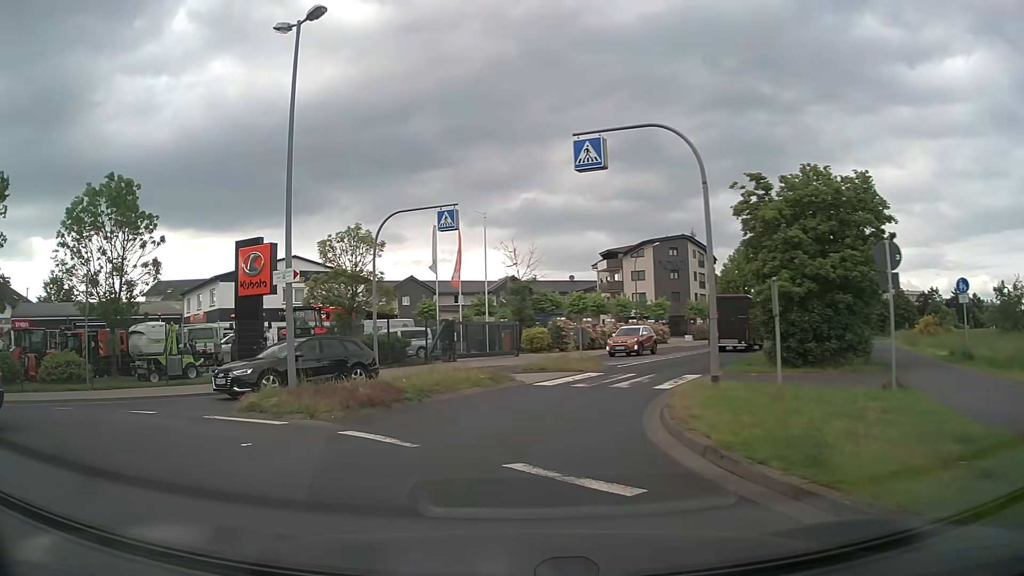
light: Day
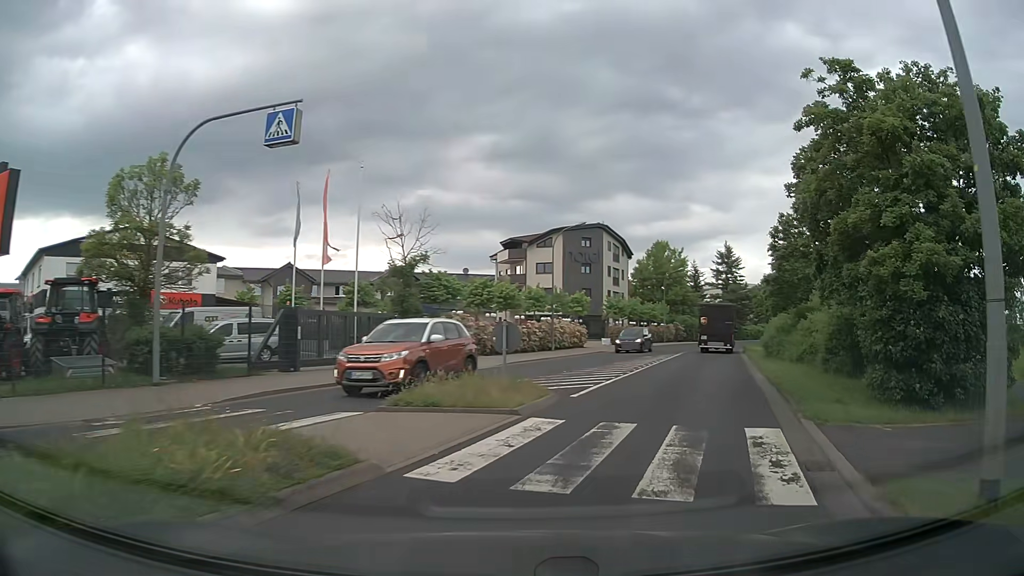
(+0.1, +11.2) m; +10°
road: tertiary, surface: asphalt
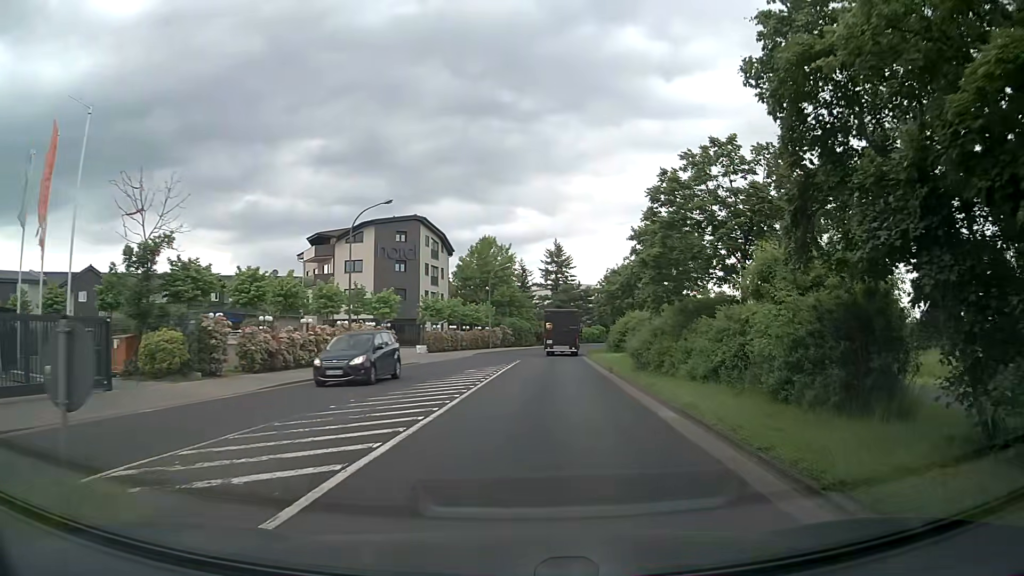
(+1.3, +8.7) m; +15°
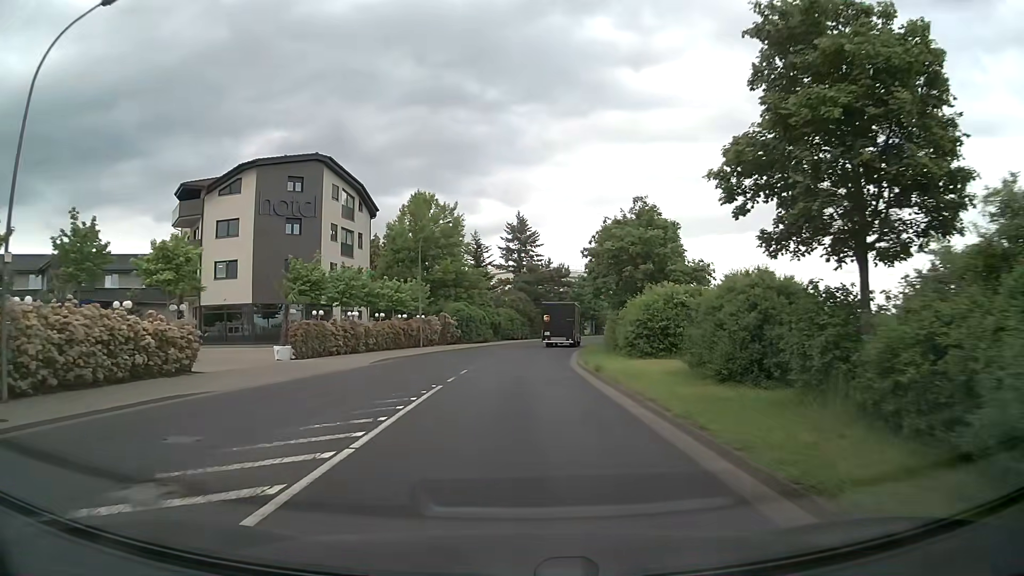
(+1.0, +22.0) m; +4°
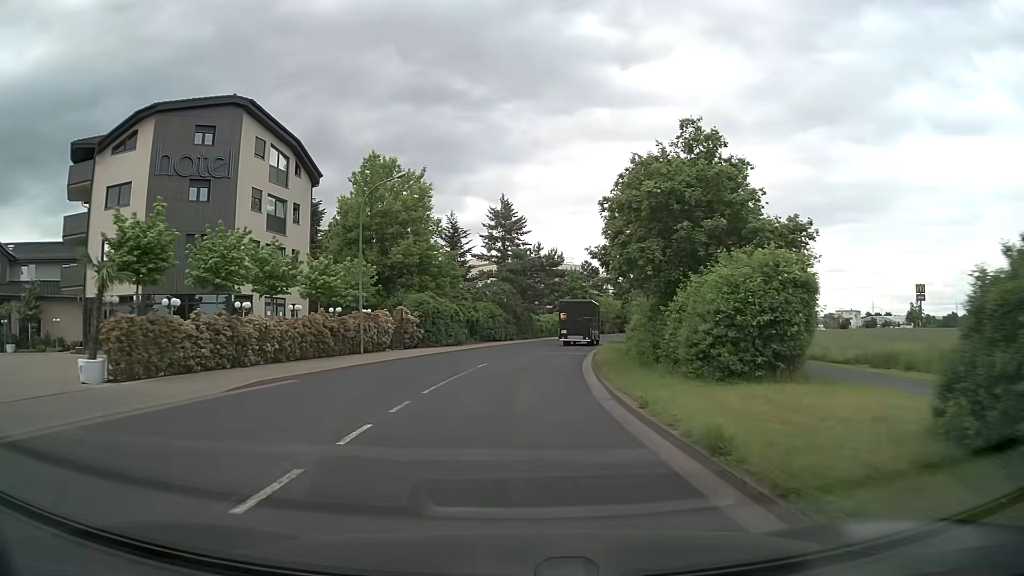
(0.0, +12.6) m; +1°
